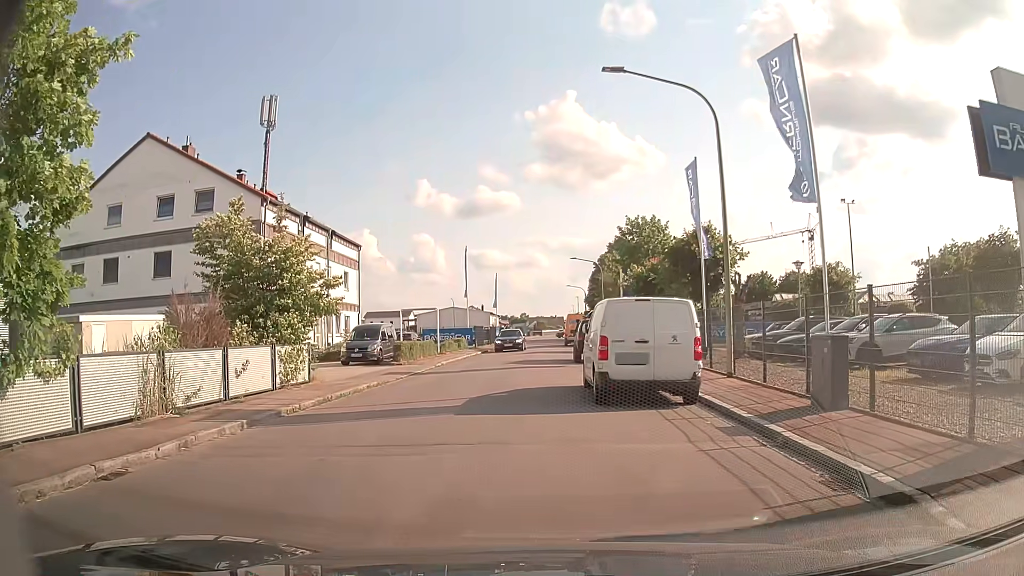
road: residential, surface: asphalt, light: Day
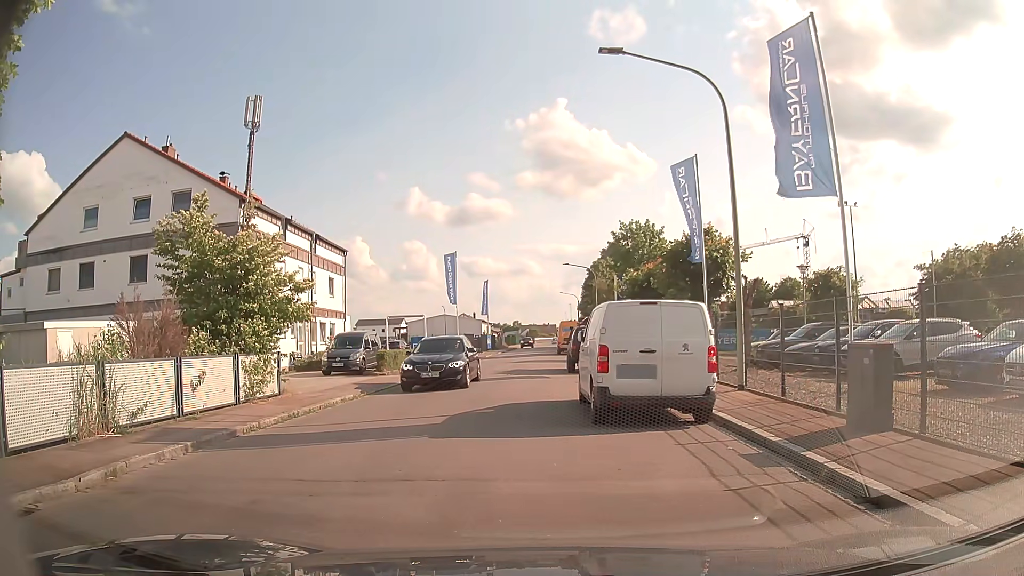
(0.0, +1.5) m; -1°
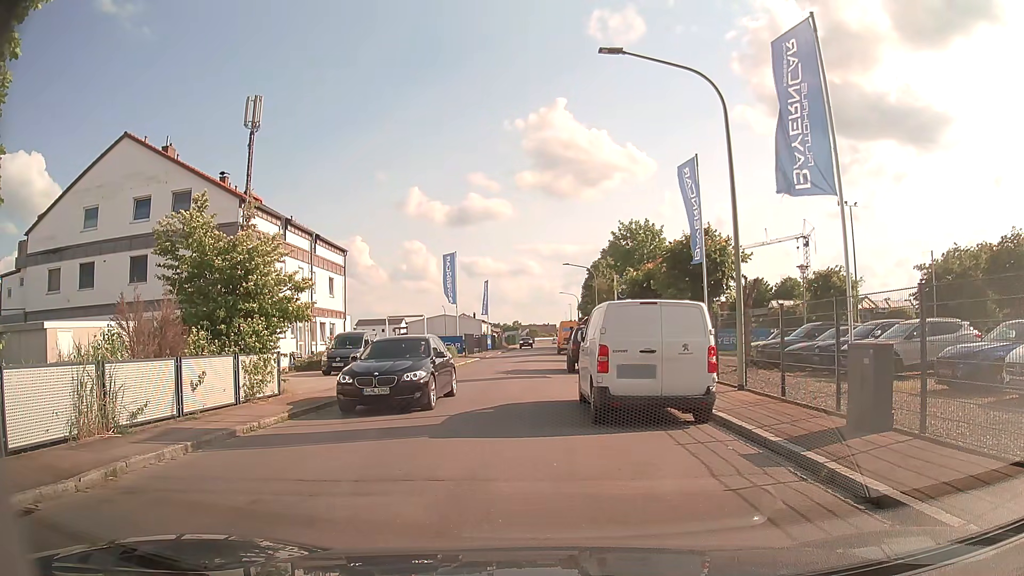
(0.0, 0.0) m; 0°
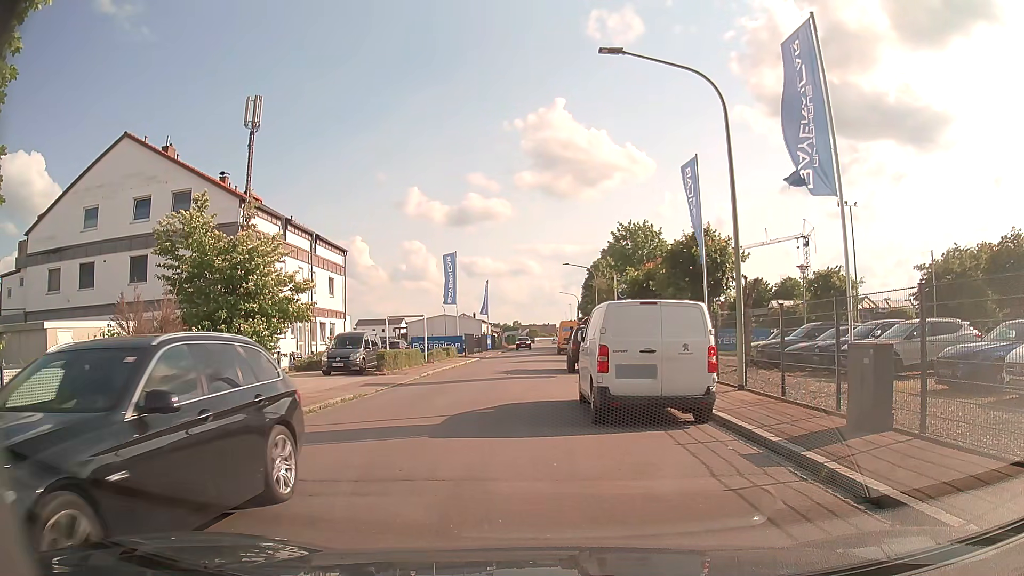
(0.0, 0.0) m; 0°
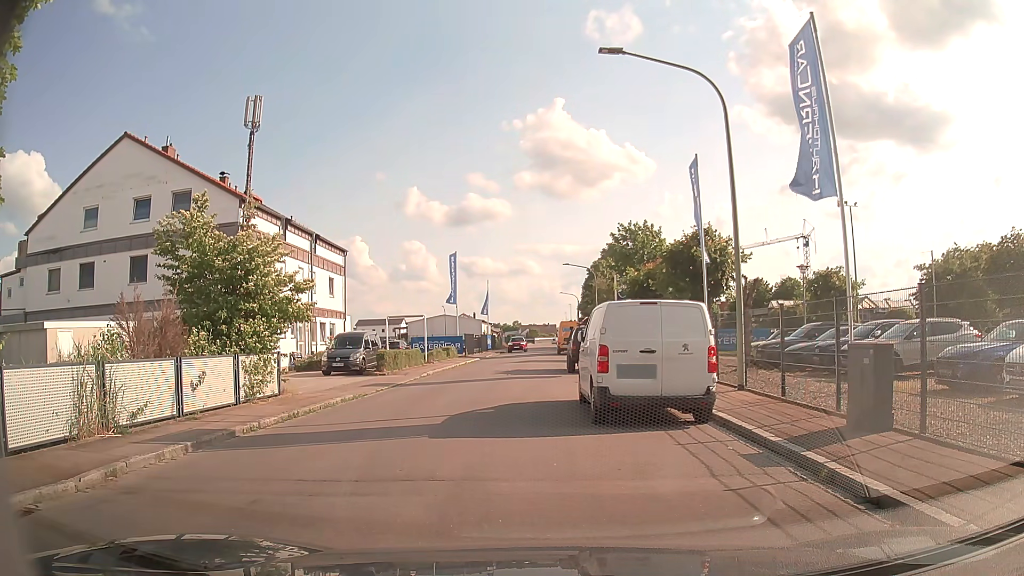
(0.0, 0.0) m; 0°
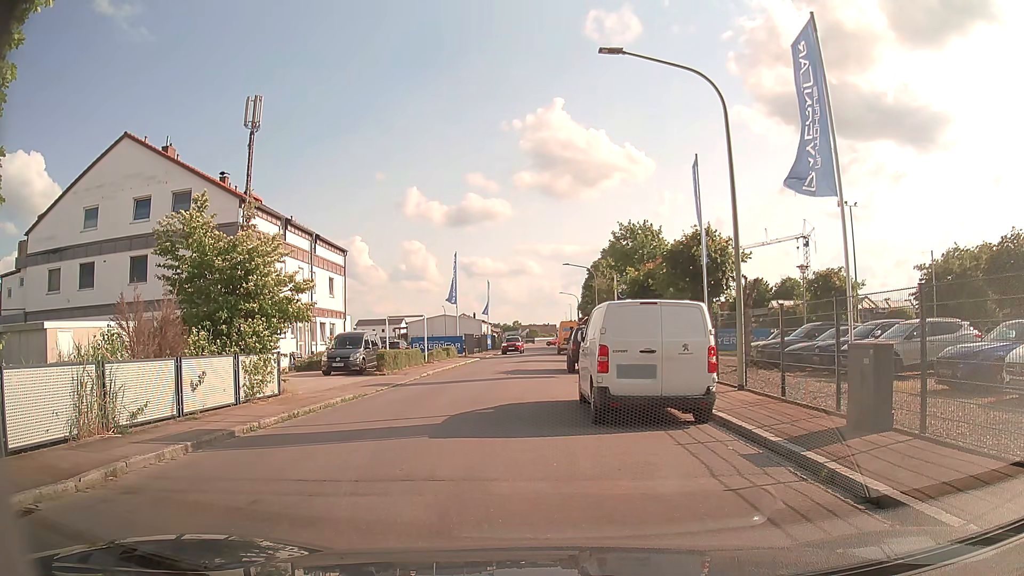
(0.0, 0.0) m; 0°
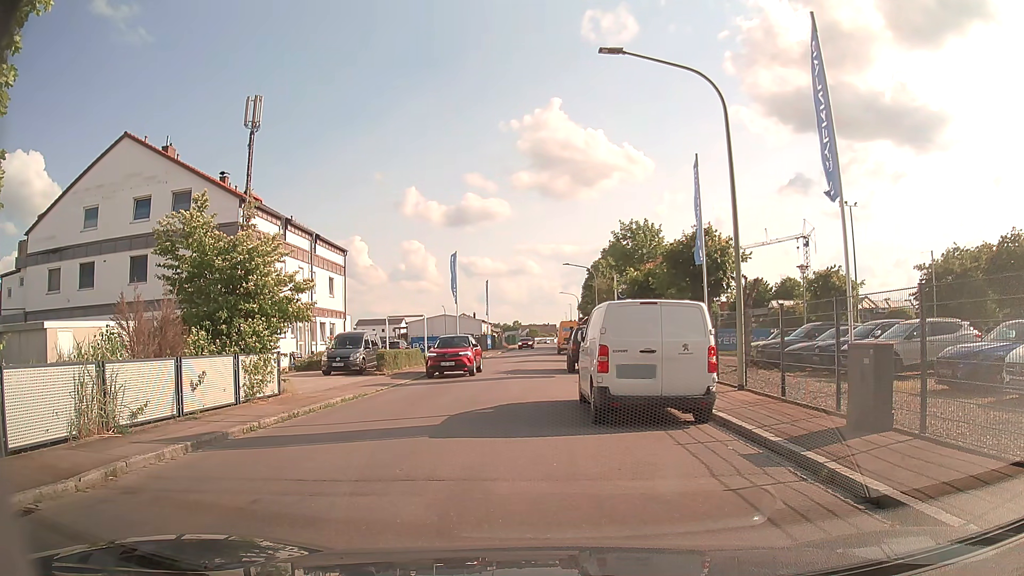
(0.0, 0.0) m; 0°
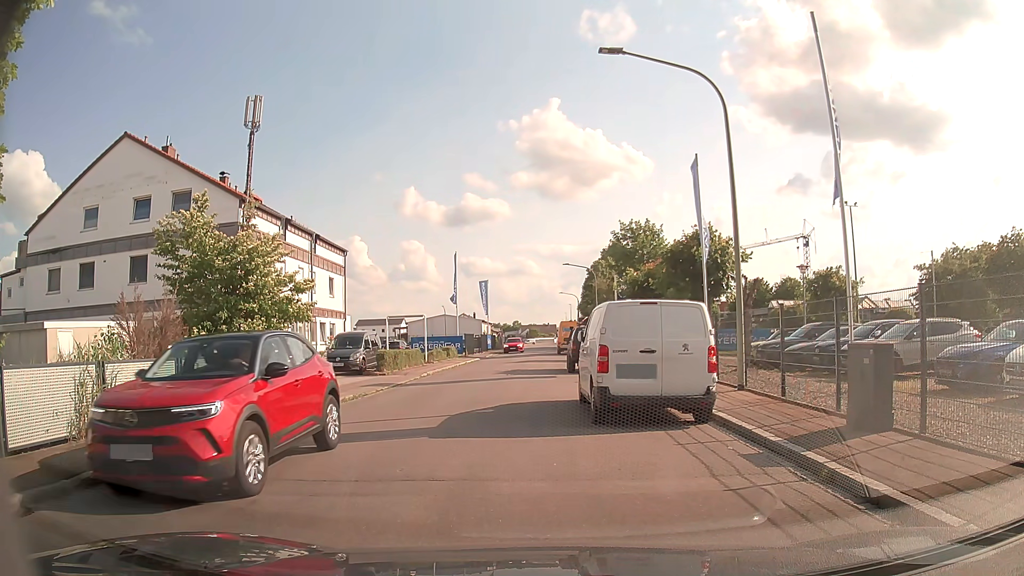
(0.0, 0.0) m; 0°
